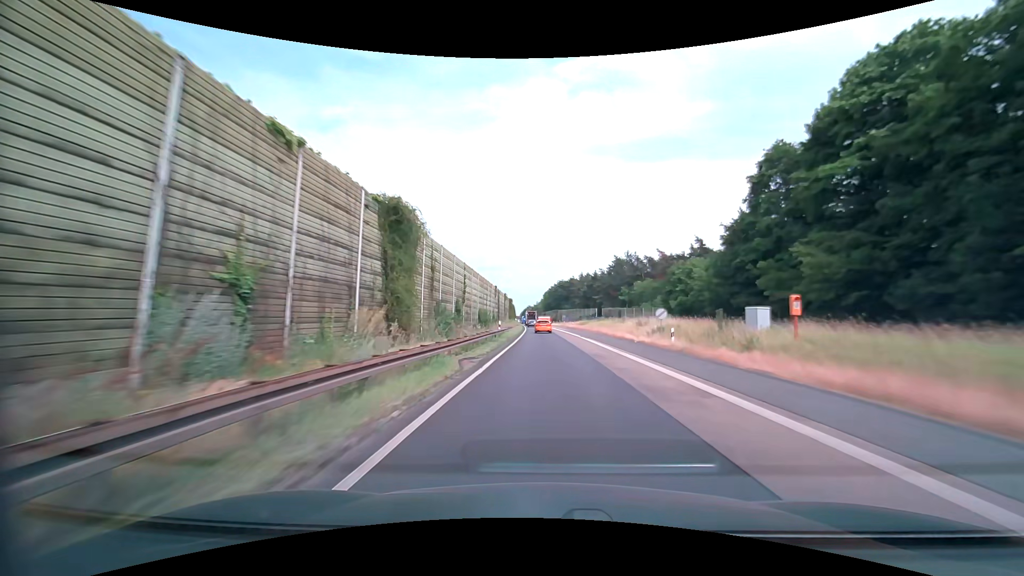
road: motorway_link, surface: asphalt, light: Day
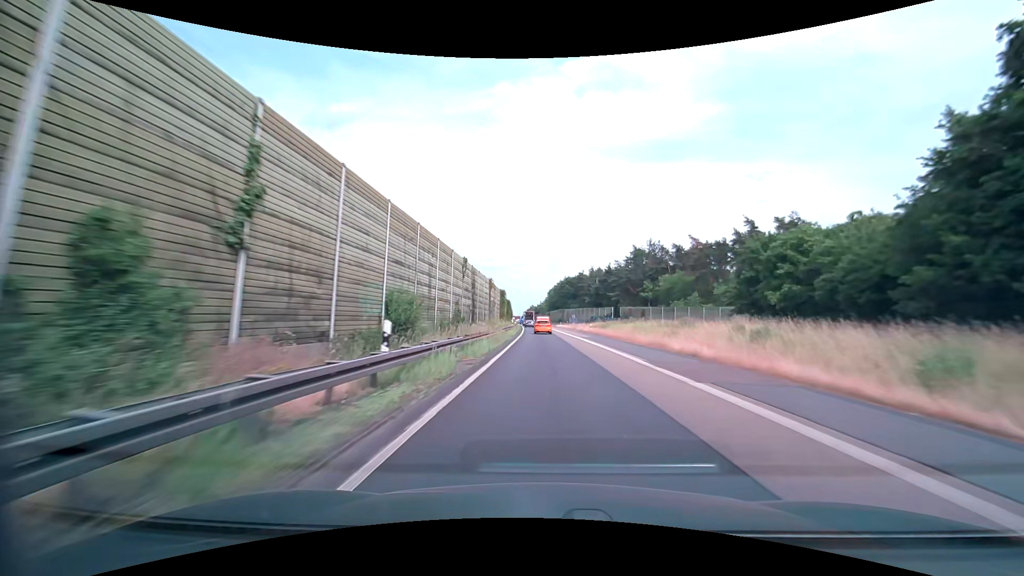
(-0.1, +26.3) m; 0°
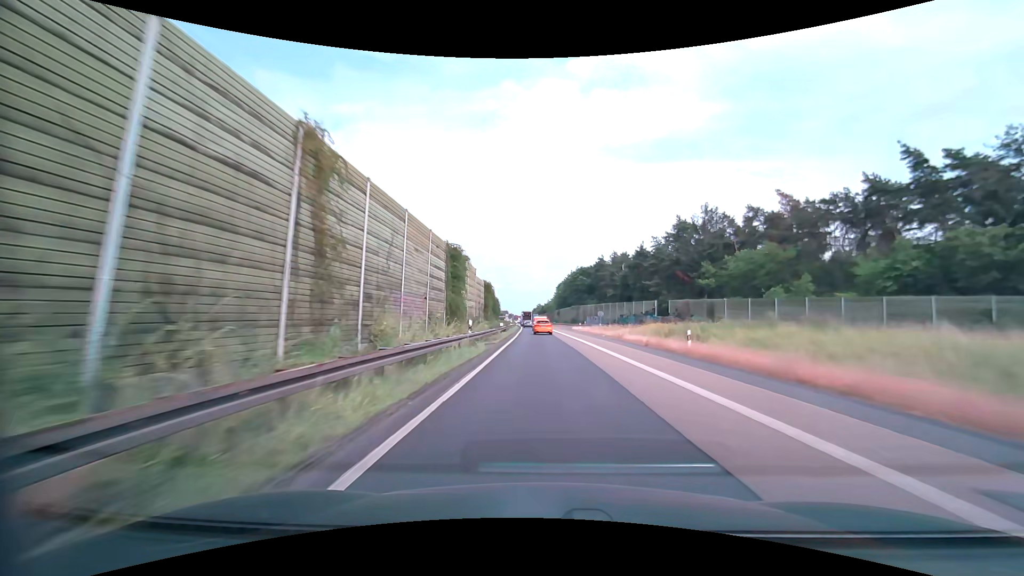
(-0.2, +39.2) m; -1°
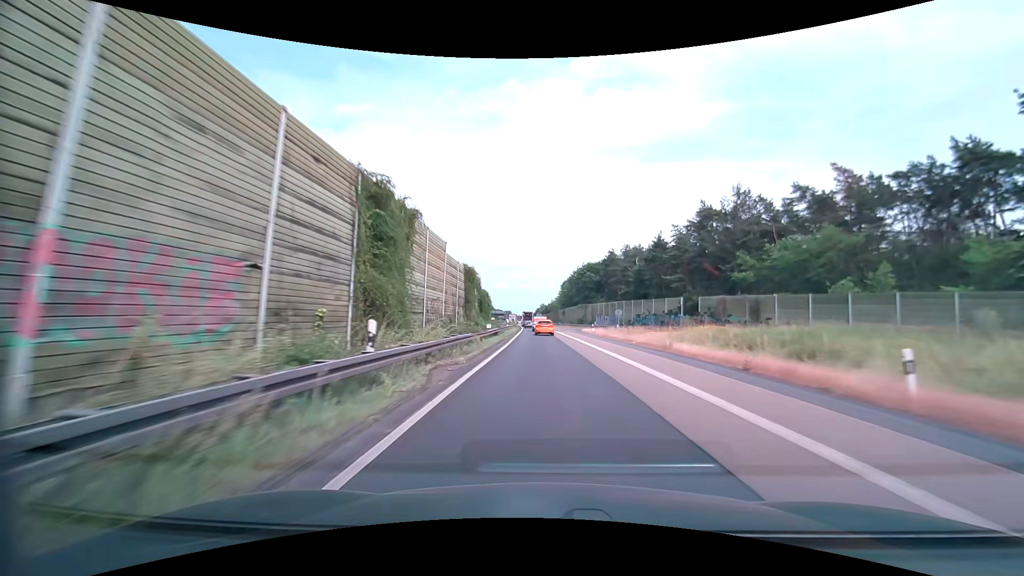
(0.0, +12.9) m; 0°
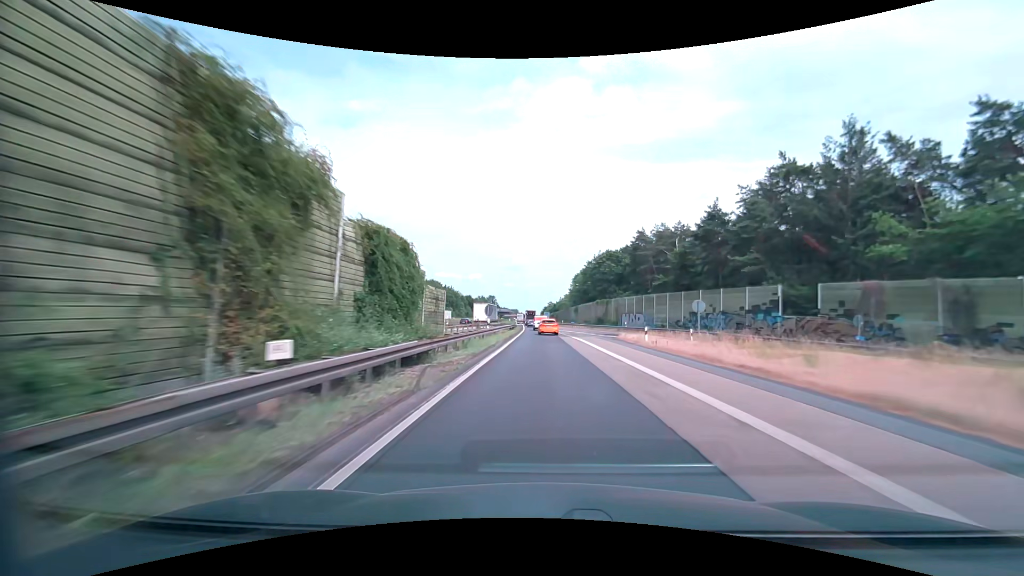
(-0.2, +25.7) m; -1°
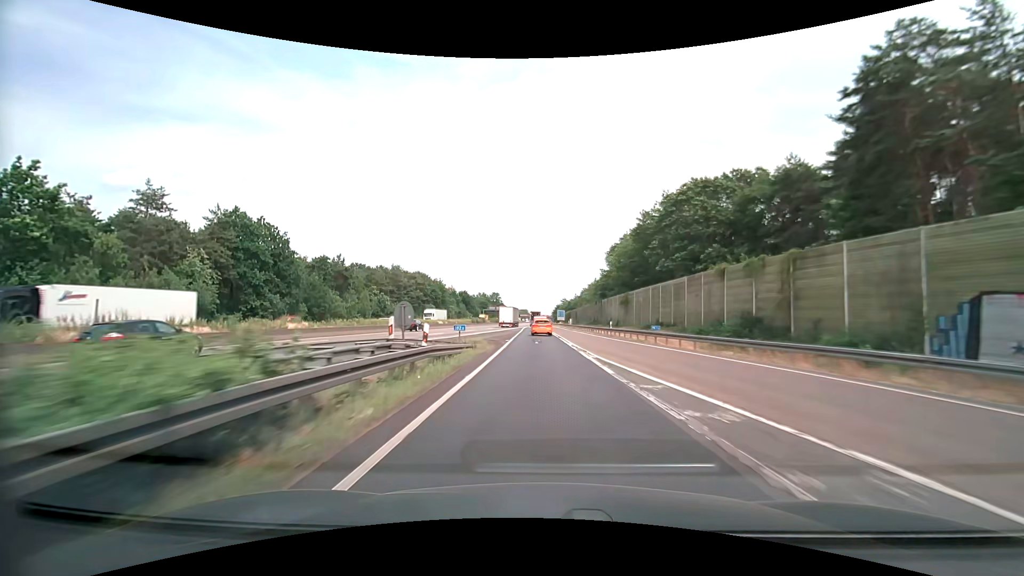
(-0.8, +63.2) m; -1°
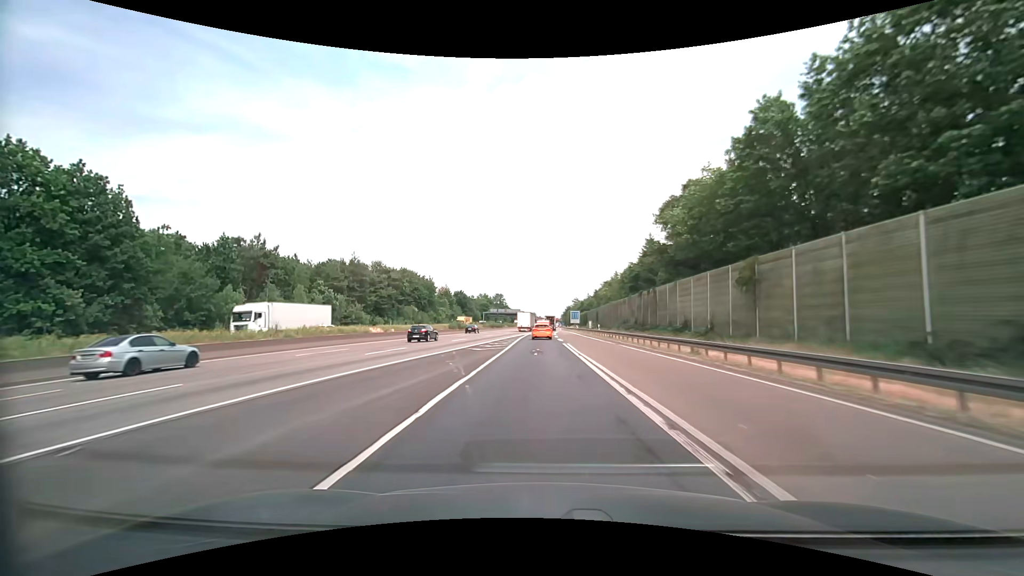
(-0.2, +37.9) m; -1°
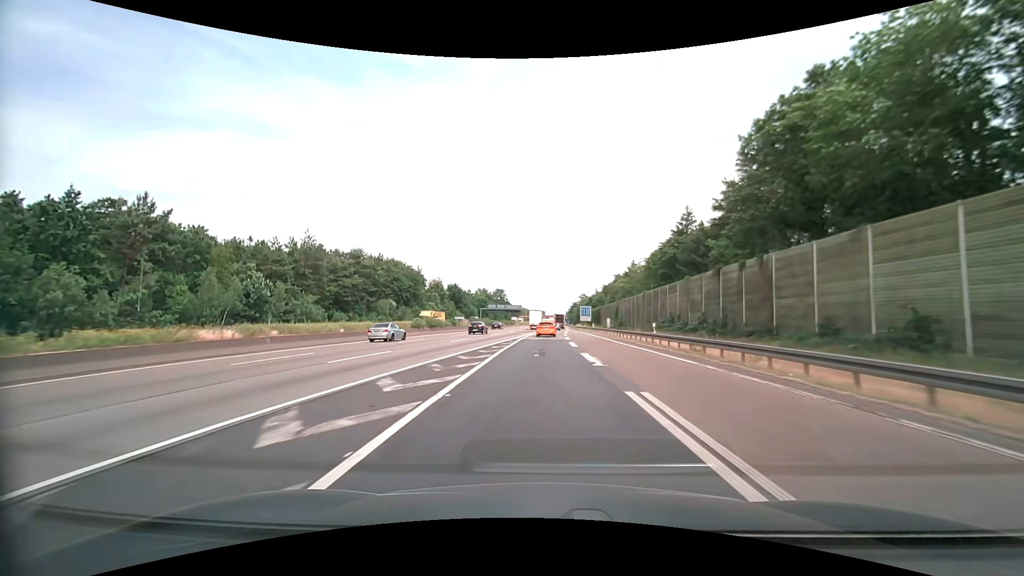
(-0.2, +25.5) m; -1°
(0, +10) (0, +20) (0, +30) (0, +40) (+1, +50) (+1, +60) (+2, +70) (+2, +80) (+2, +90) (+3, +100) m
